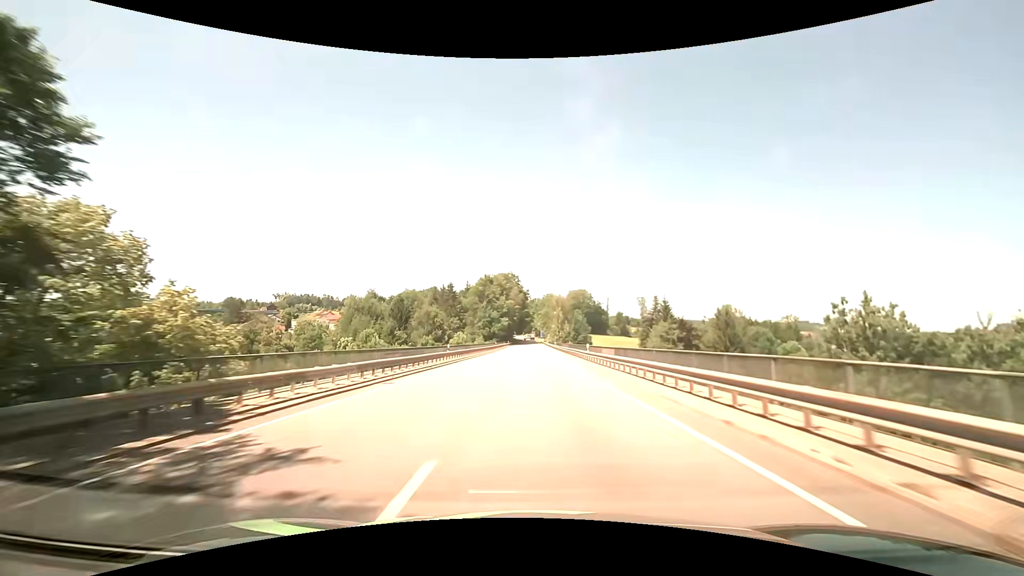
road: primary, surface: asphalt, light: Day
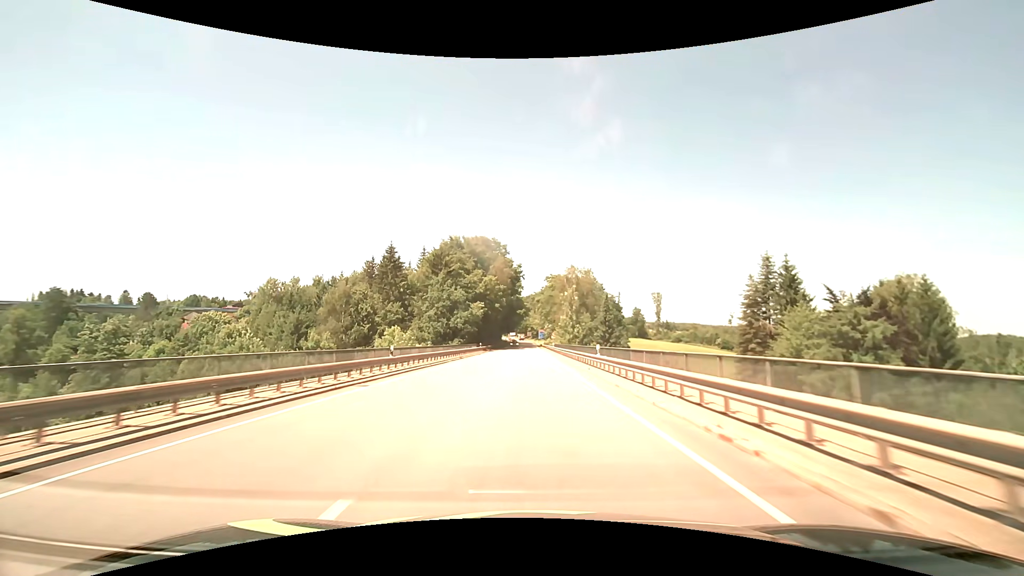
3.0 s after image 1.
(+0.6, +61.1) m; 0°
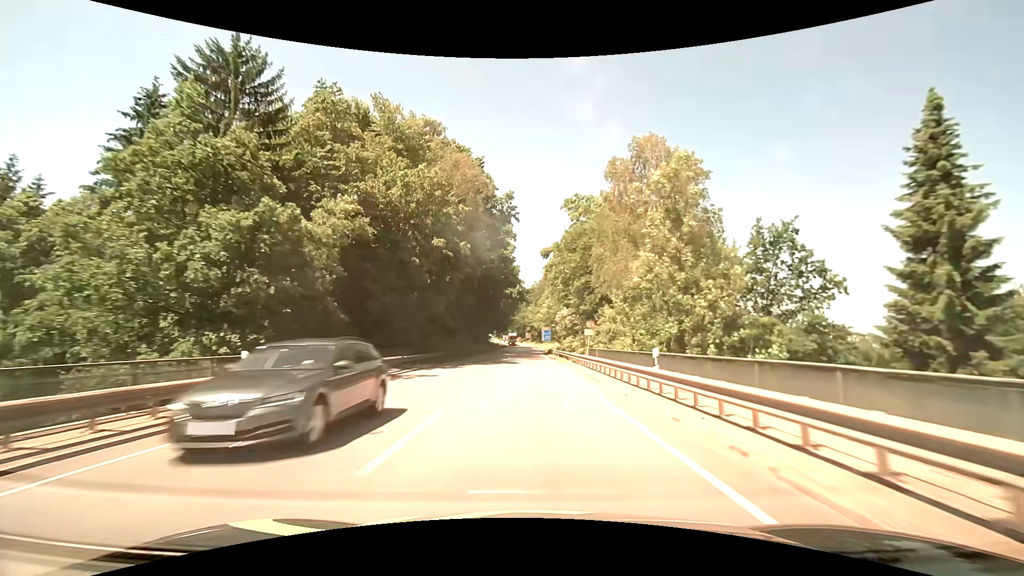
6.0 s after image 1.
(-0.2, +57.6) m; 0°
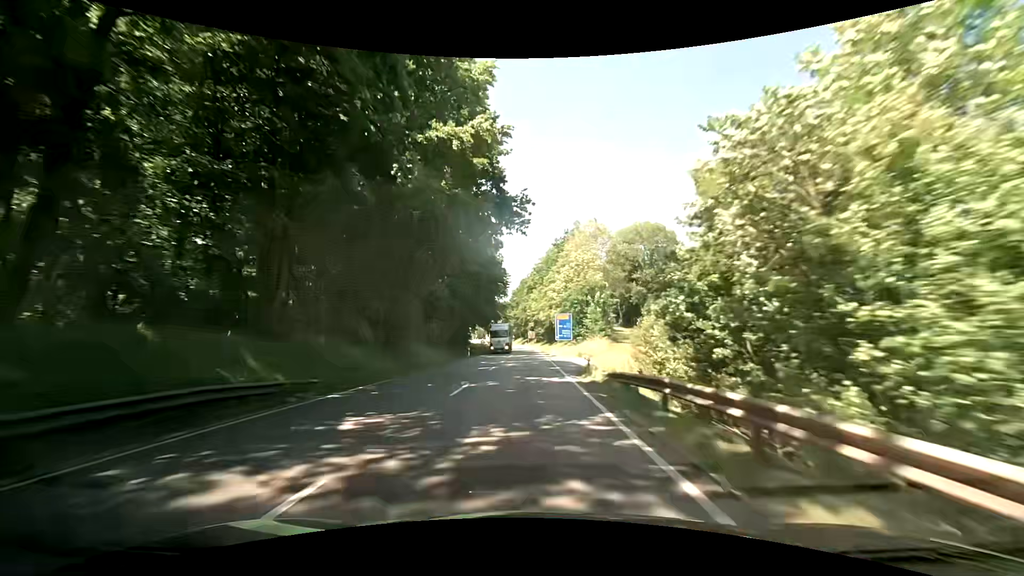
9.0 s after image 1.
(+0.1, +55.2) m; -1°
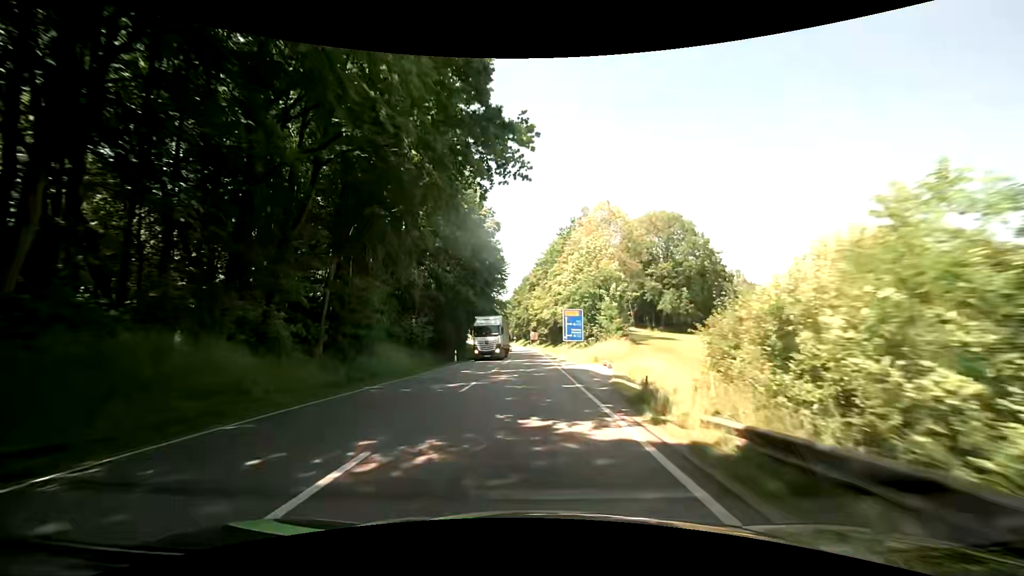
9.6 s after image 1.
(0.0, +10.7) m; 0°
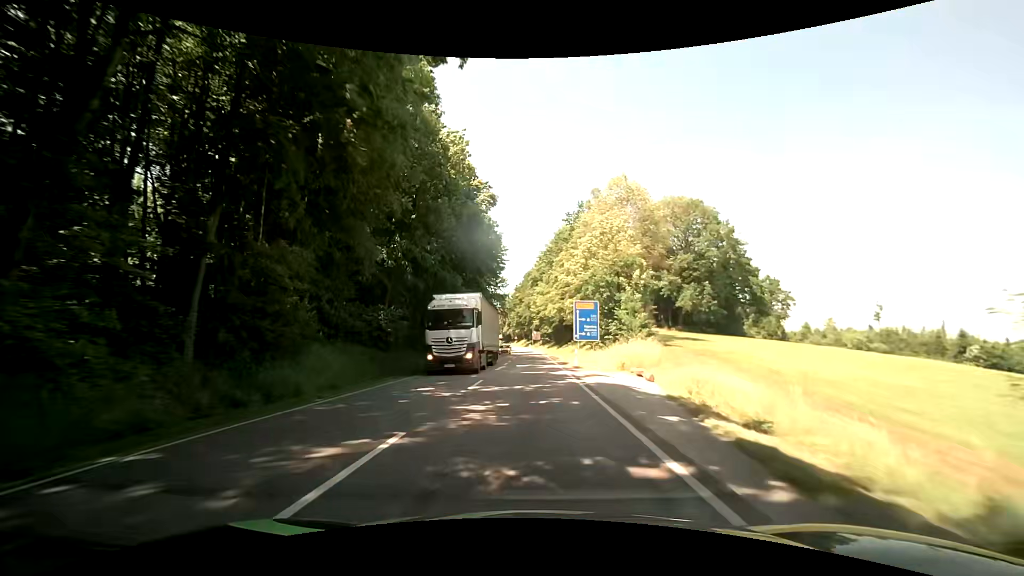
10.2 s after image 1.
(+0.1, +10.6) m; 0°
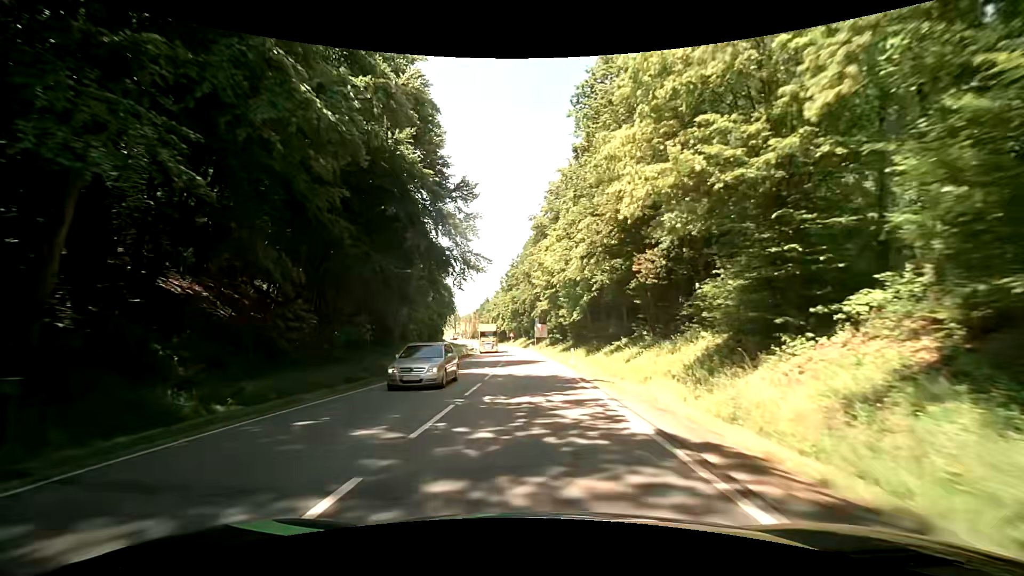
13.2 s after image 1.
(0.0, +51.0) m; -1°
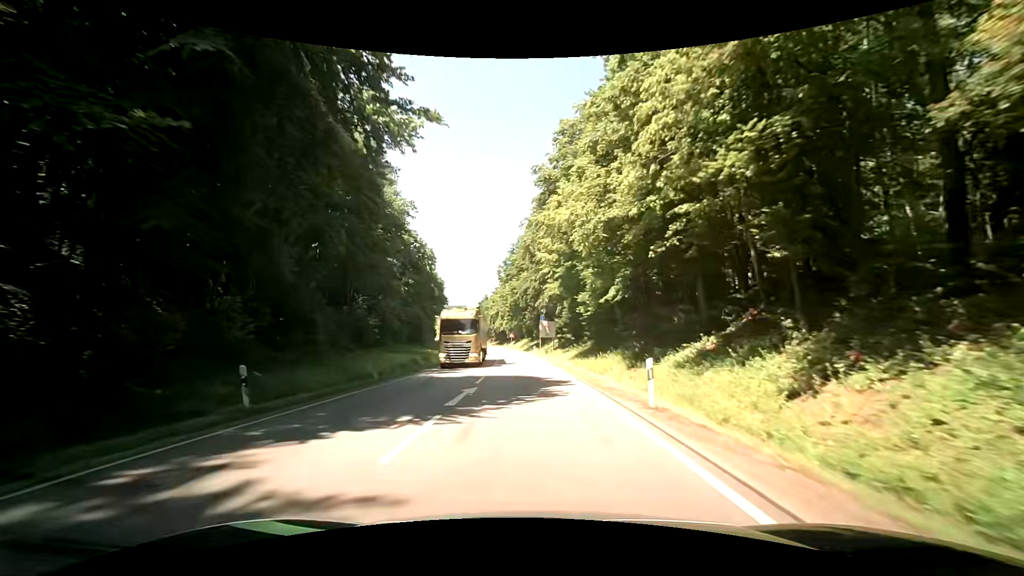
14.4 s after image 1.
(0.0, +19.3) m; 0°
(0, +10) (0, +20) (0, +30) (-1, +40) (-1, +50) (-2, +60) (-3, +70) (-4, +80) (-5, +90) (-6, +100) m
